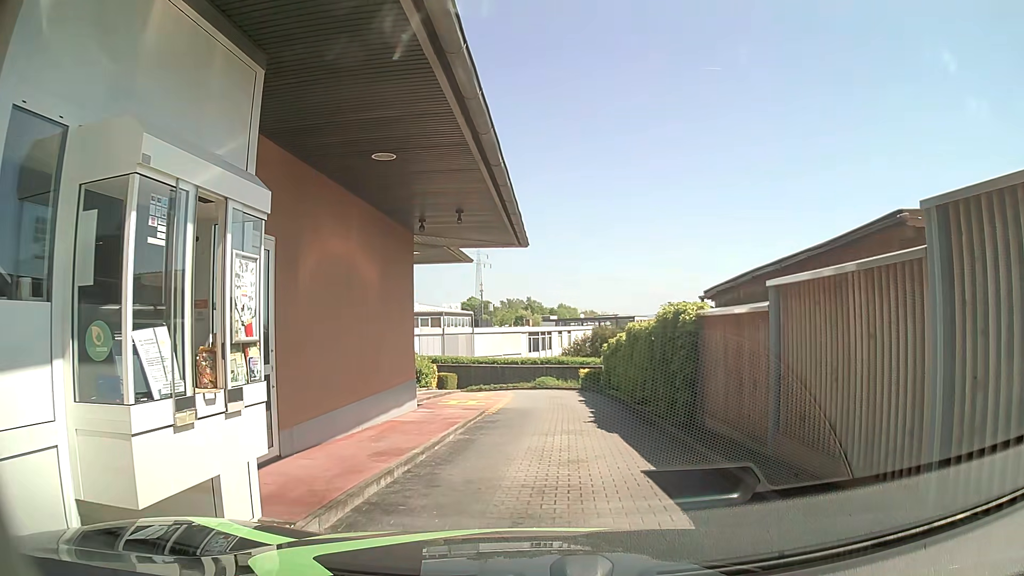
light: Day
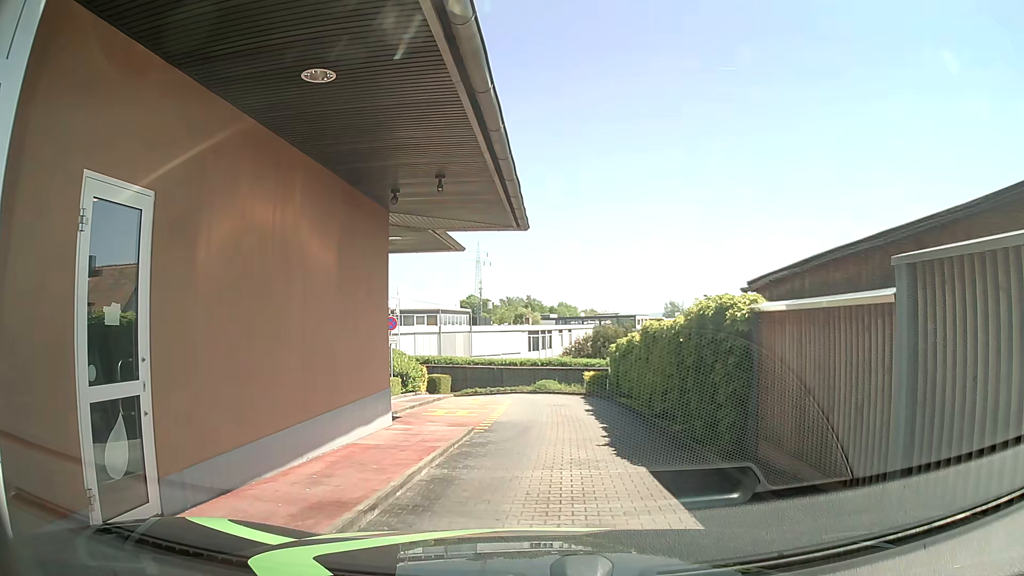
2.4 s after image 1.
(0.0, +2.4) m; 0°
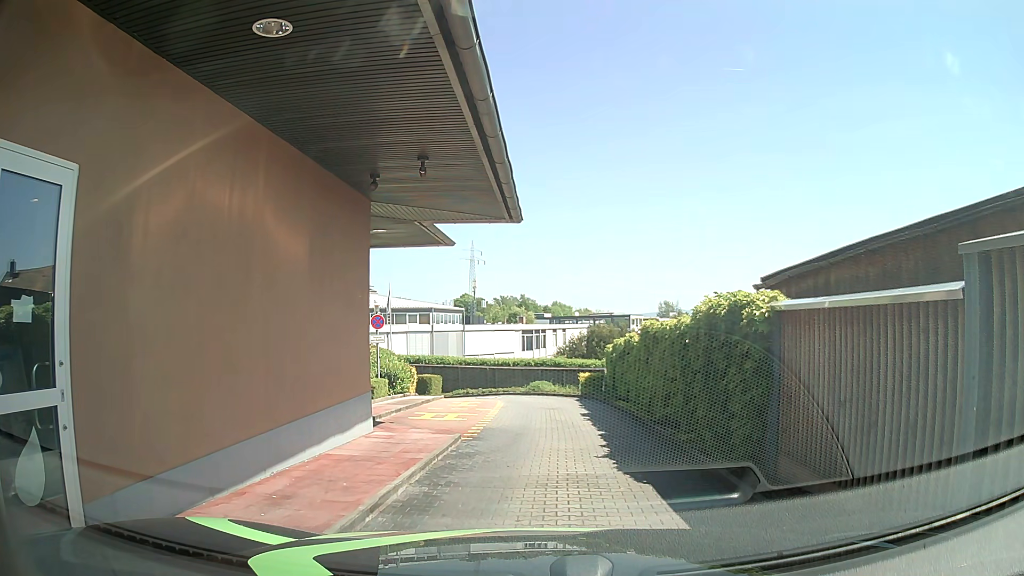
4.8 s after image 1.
(0.0, +0.9) m; 0°
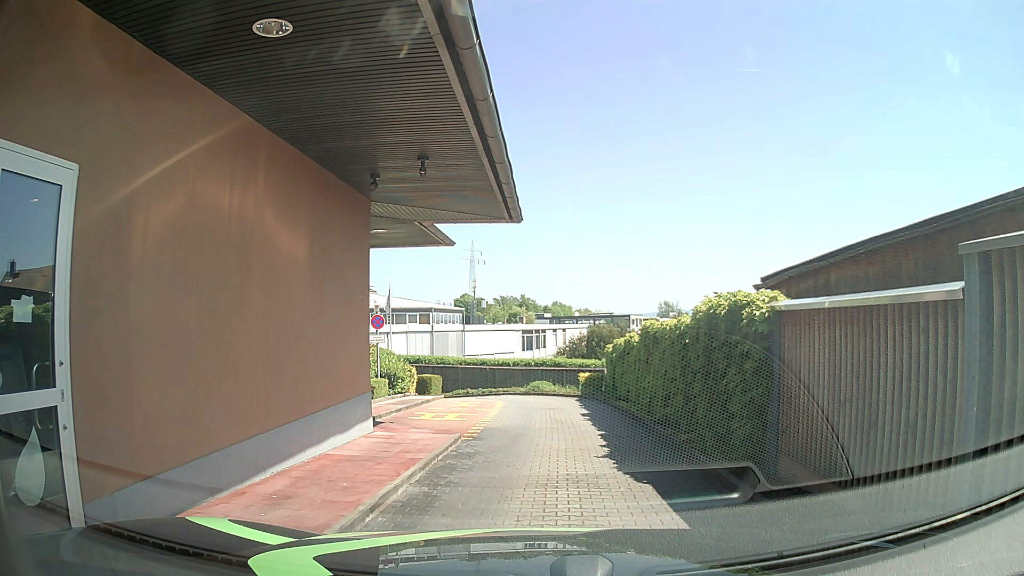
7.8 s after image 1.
(0.0, +0.1) m; 0°
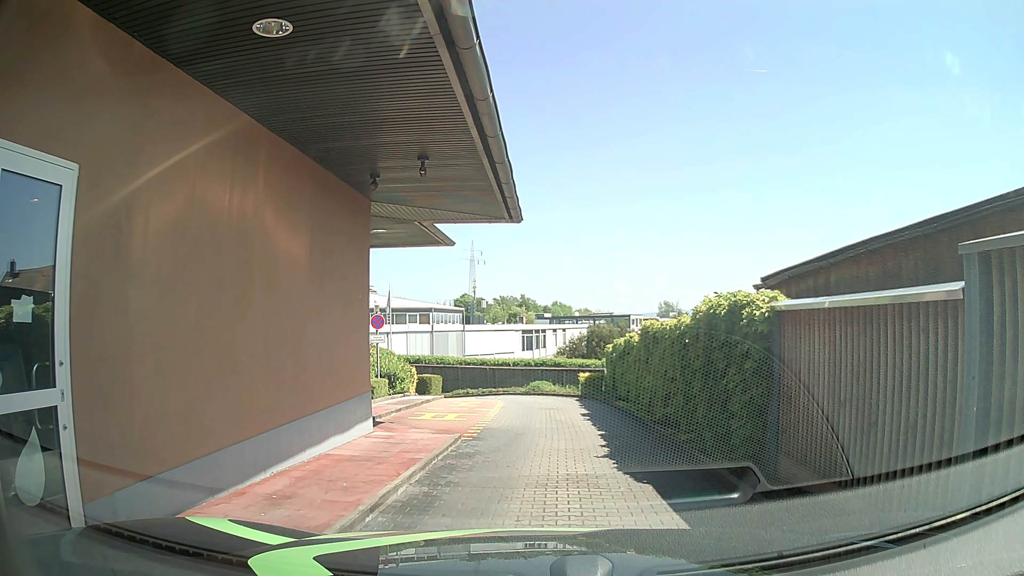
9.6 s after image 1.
(0.0, 0.0) m; 0°
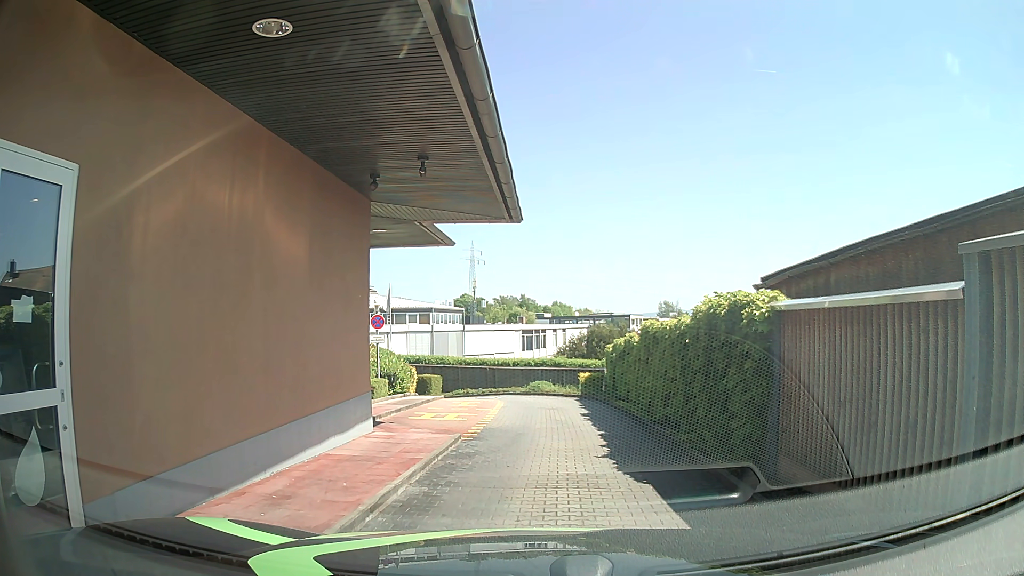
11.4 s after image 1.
(0.0, 0.0) m; 0°
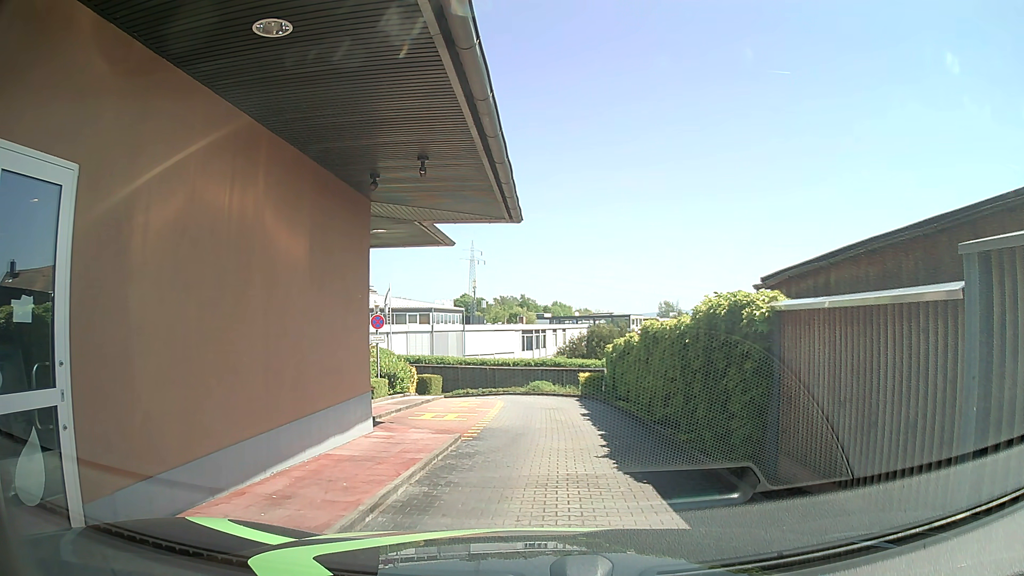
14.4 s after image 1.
(0.0, 0.0) m; 0°
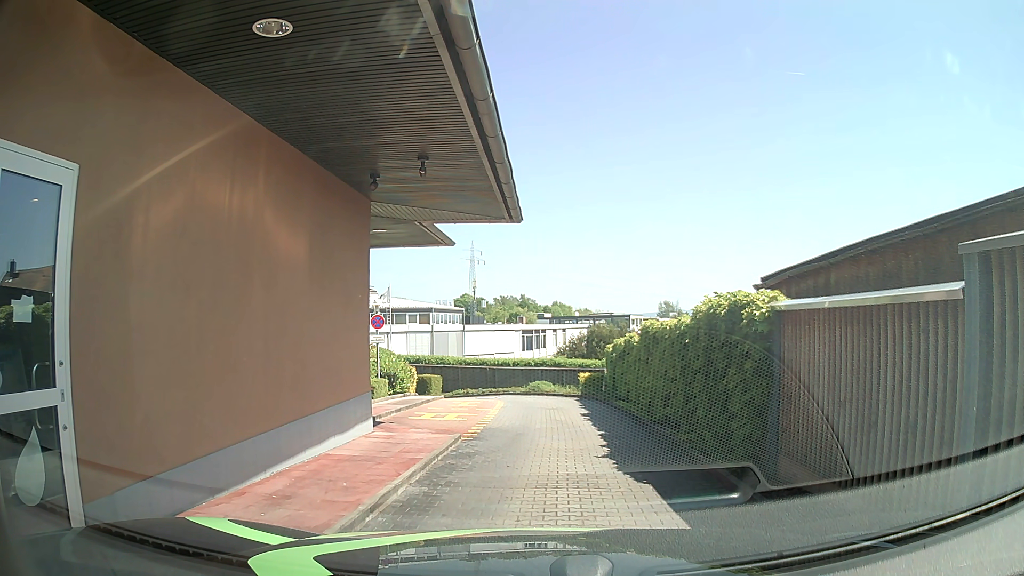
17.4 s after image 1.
(0.0, 0.0) m; 0°
